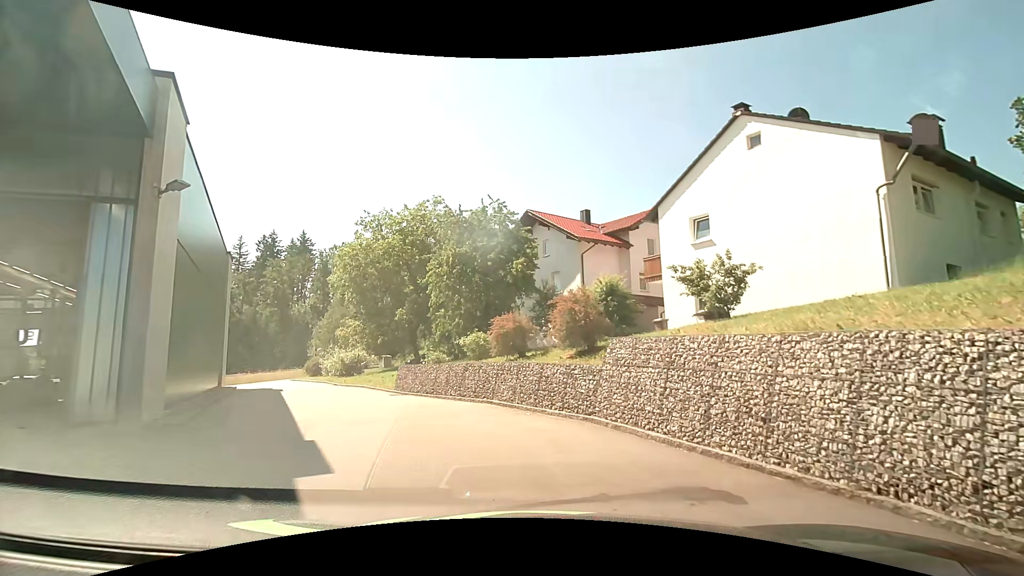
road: residential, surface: asphalt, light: Day
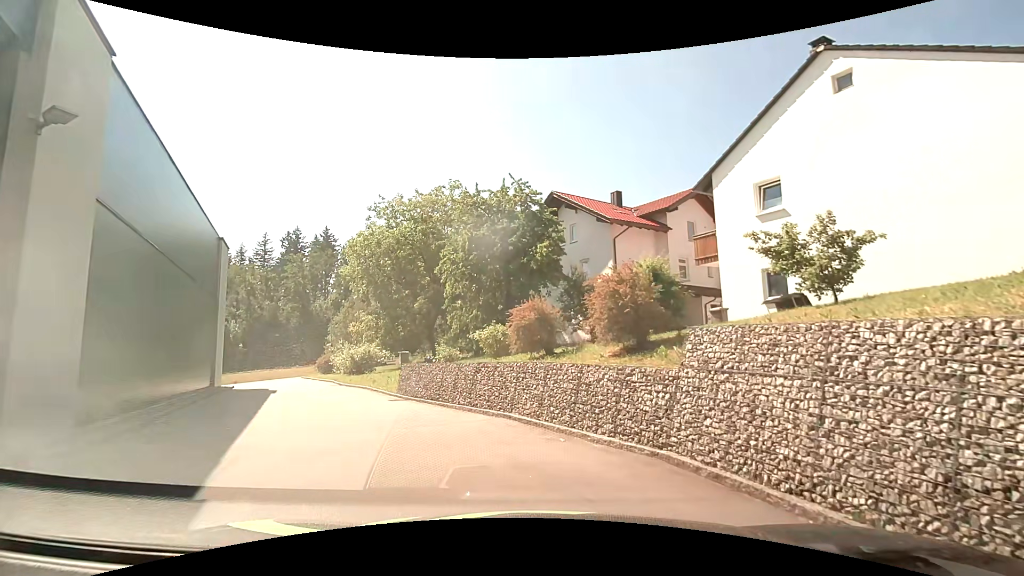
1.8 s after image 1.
(0.0, +3.4) m; -4°
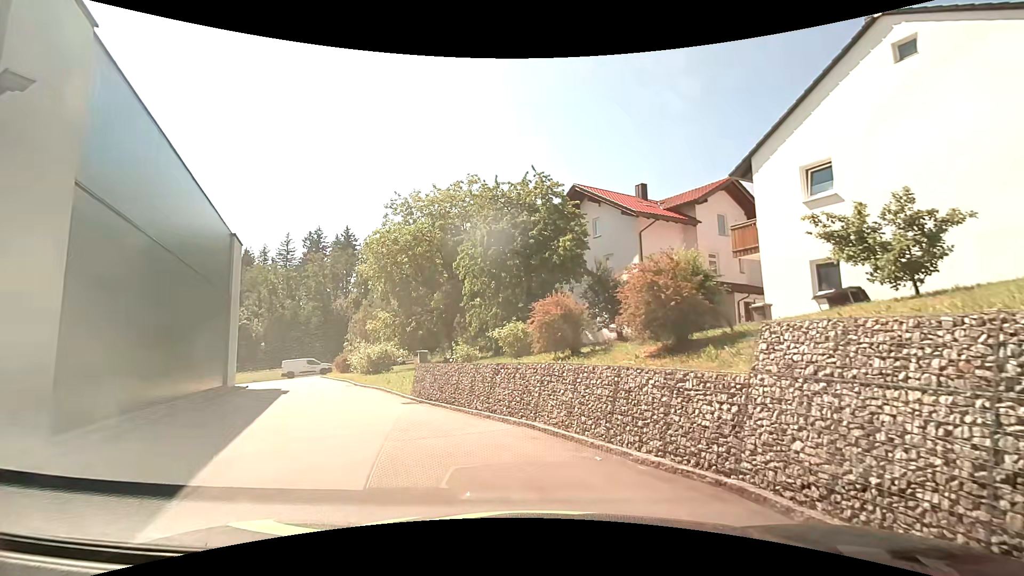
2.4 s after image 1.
(0.0, +1.2) m; -2°
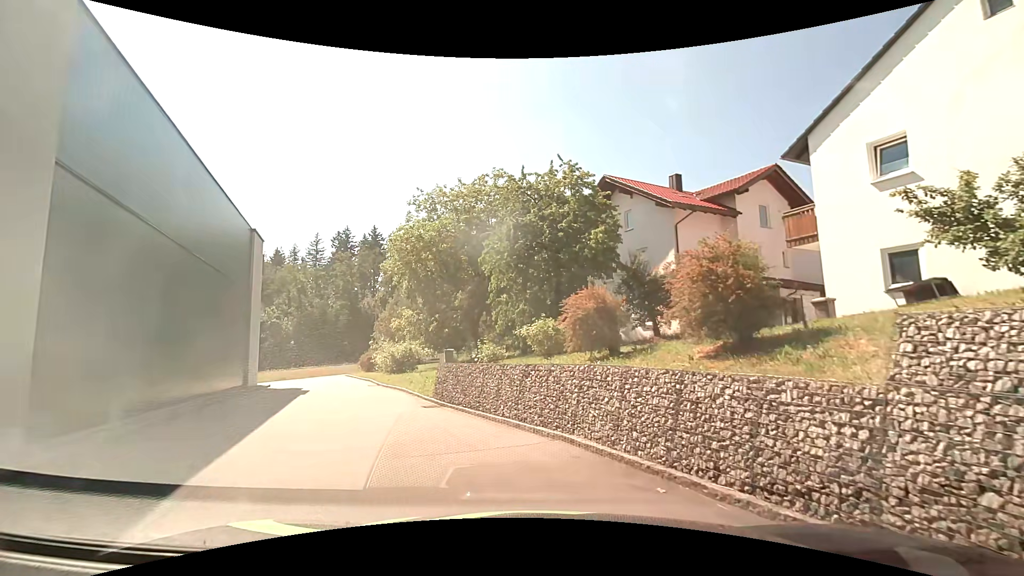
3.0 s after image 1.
(0.0, +1.3) m; -5°
